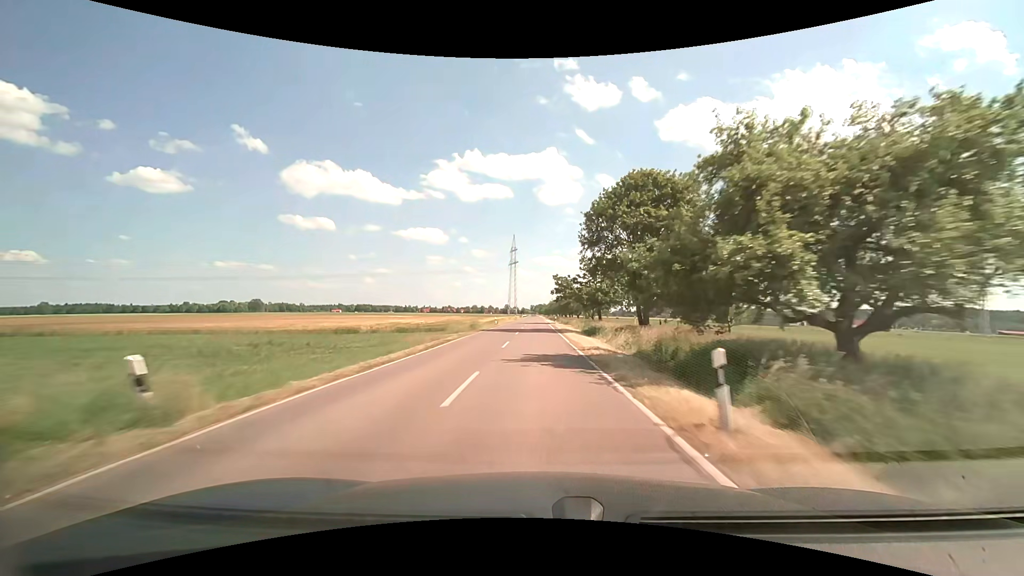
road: tertiary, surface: asphalt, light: Day
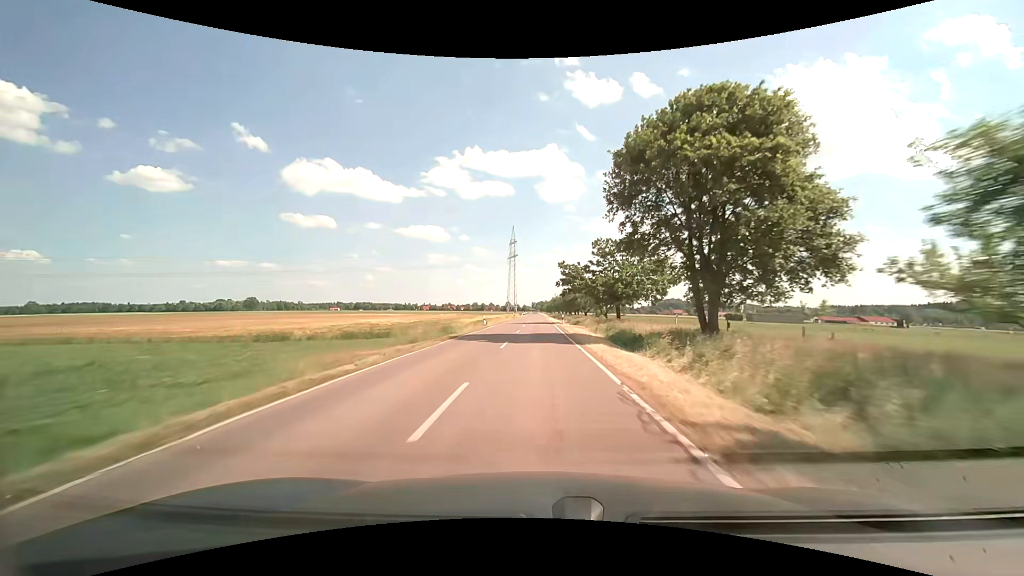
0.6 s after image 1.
(0.0, +14.4) m; 0°
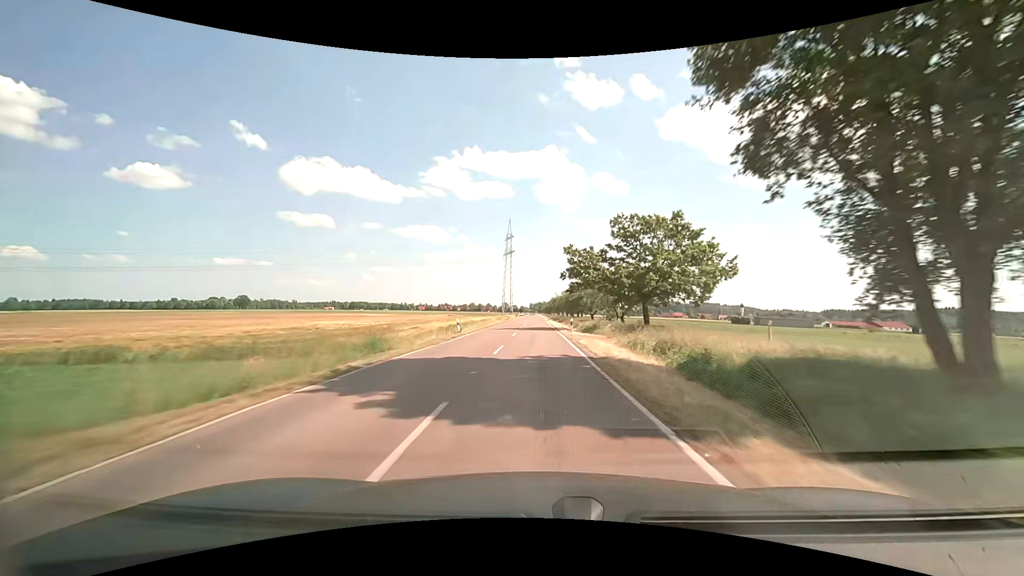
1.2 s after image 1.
(0.0, +14.5) m; 0°
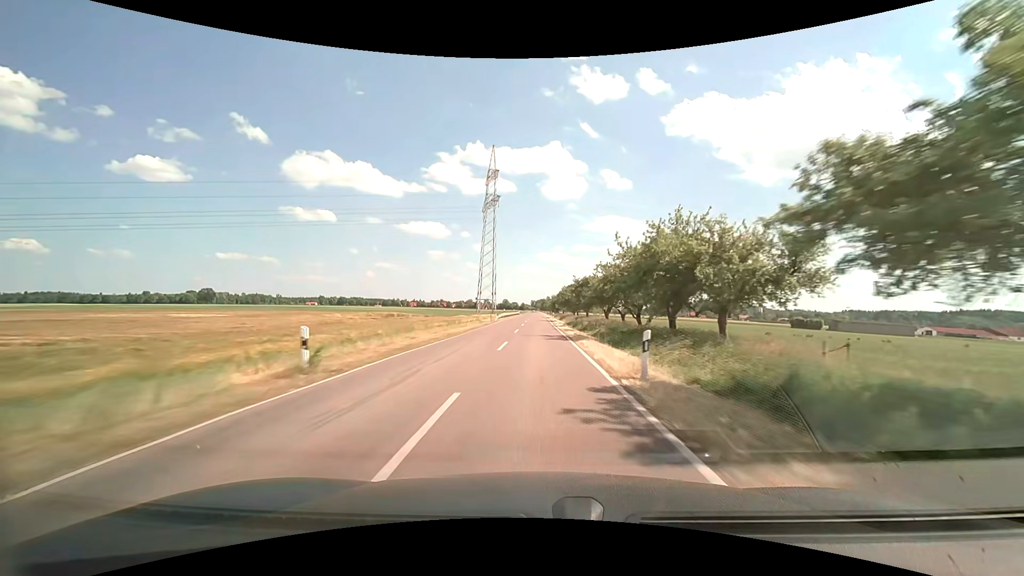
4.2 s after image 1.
(-0.1, +73.4) m; 0°
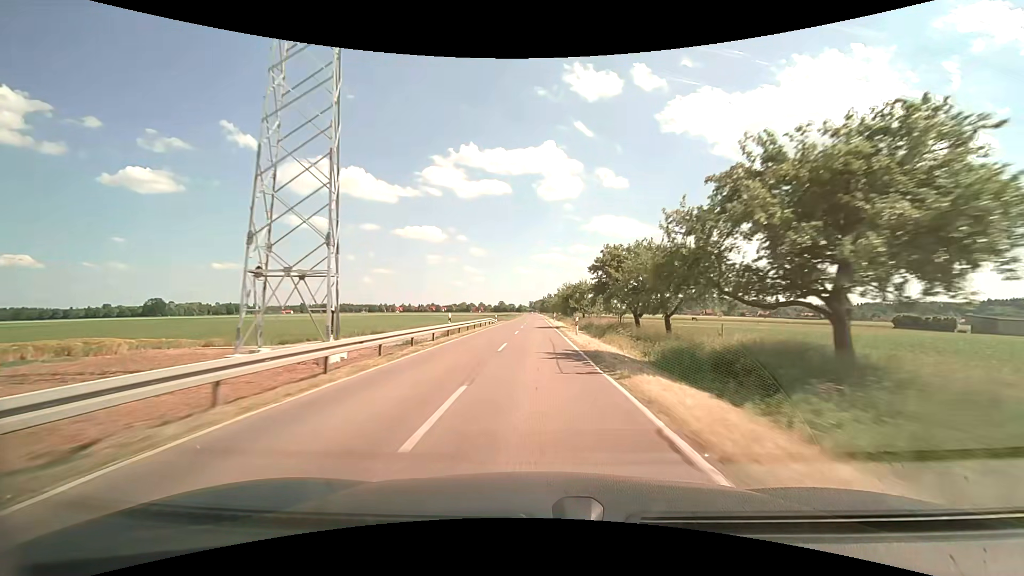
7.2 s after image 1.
(+0.1, +72.9) m; 0°
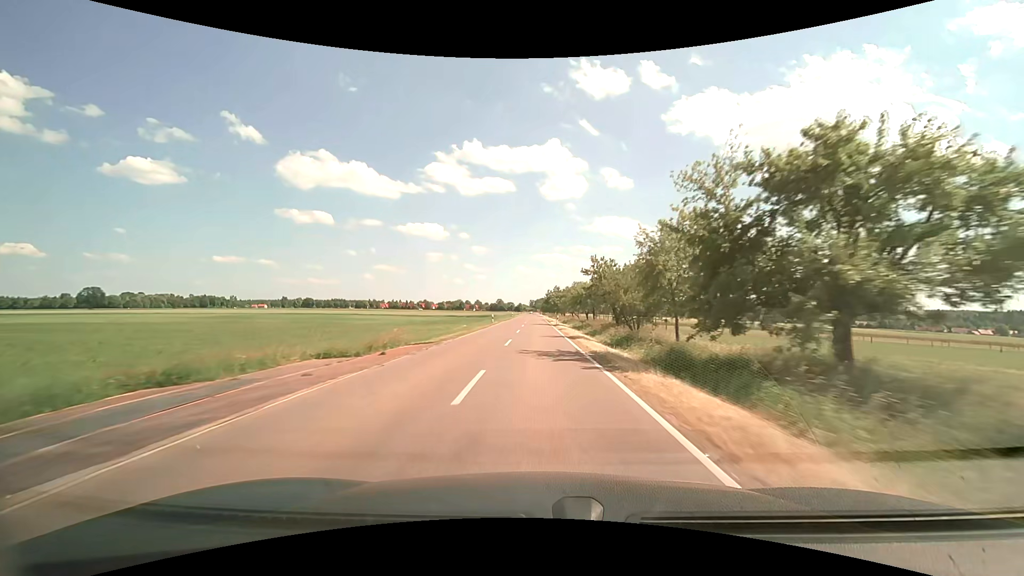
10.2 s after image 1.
(-0.4, +72.4) m; 0°
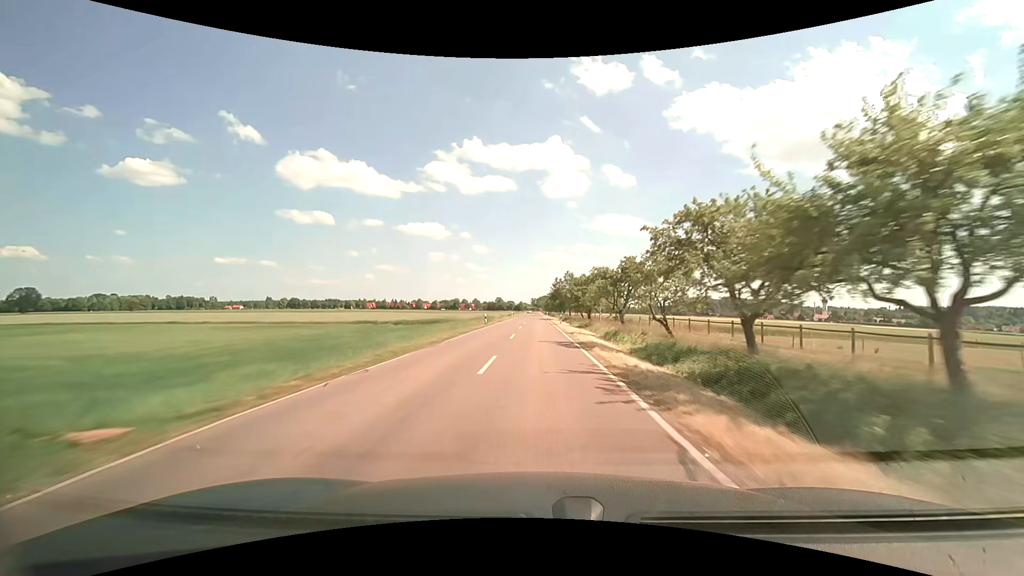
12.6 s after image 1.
(0.0, +58.2) m; 0°
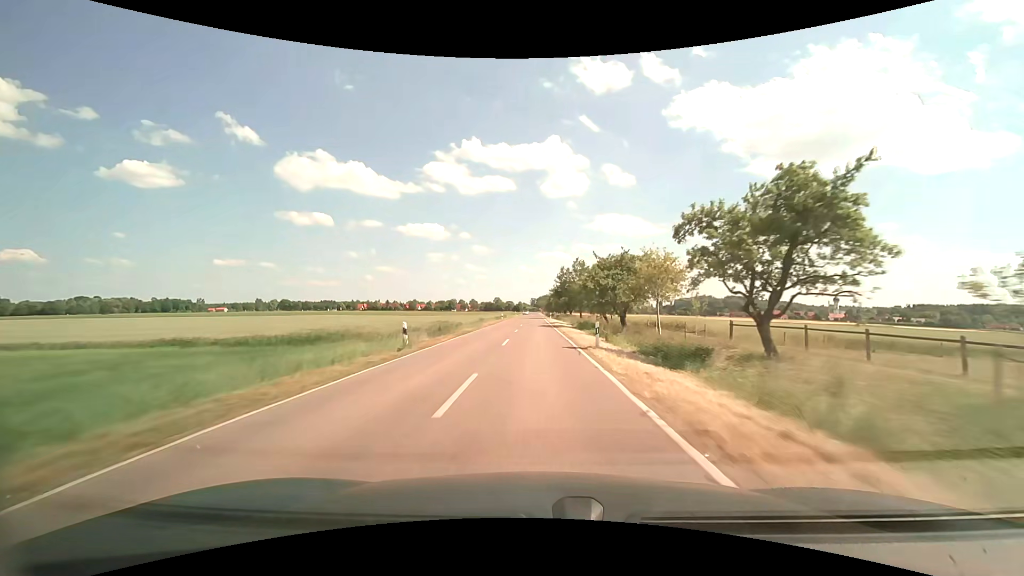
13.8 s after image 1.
(+0.1, +28.7) m; 0°
(0, +10) (0, +20) (0, +30) (0, +40) (0, +50) (0, +60) (0, +70) (-1, +80) (-1, +90) (-1, +100) m
